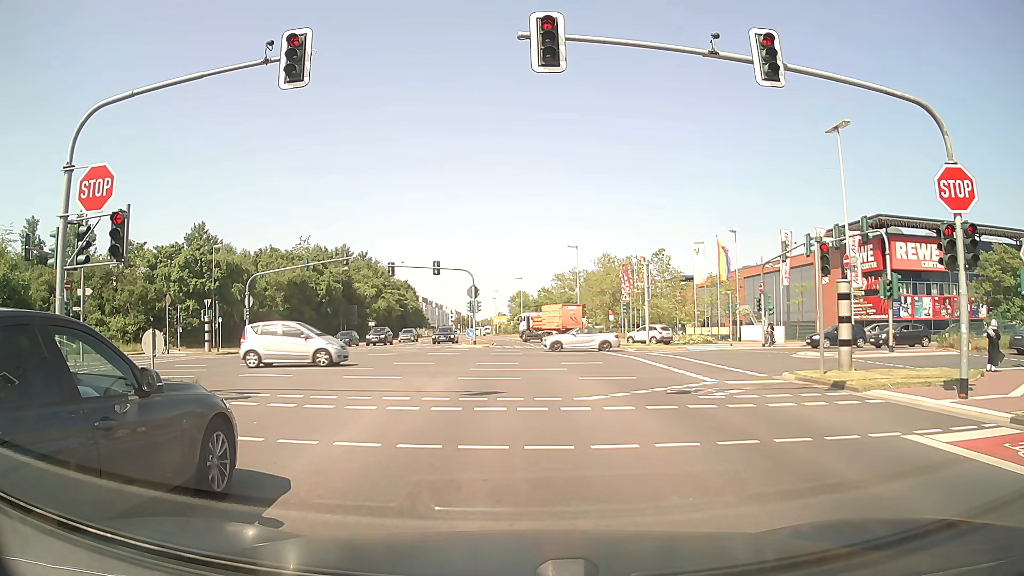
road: secondary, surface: asphalt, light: Day
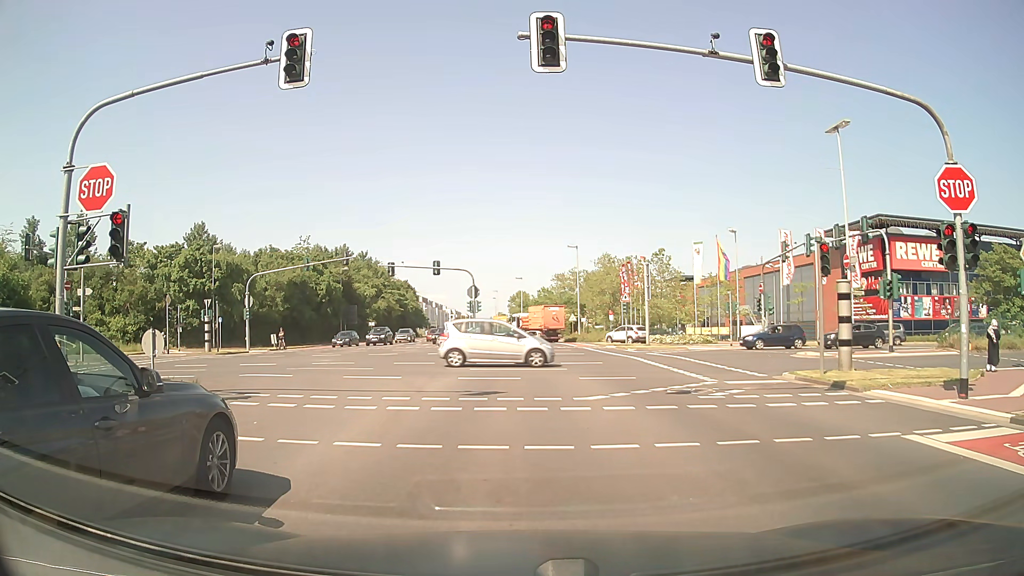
(0.0, 0.0) m; 0°
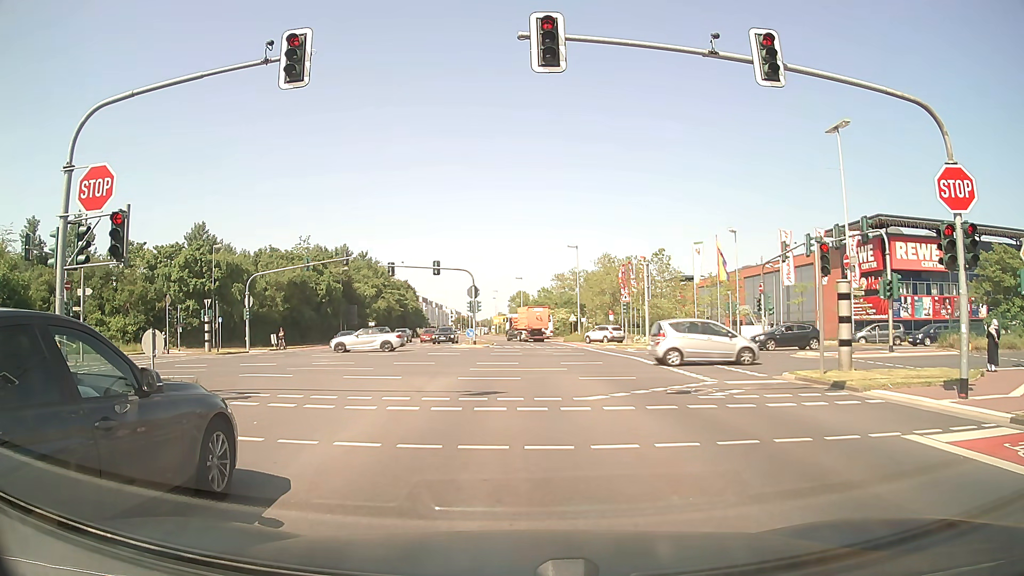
(0.0, 0.0) m; 0°
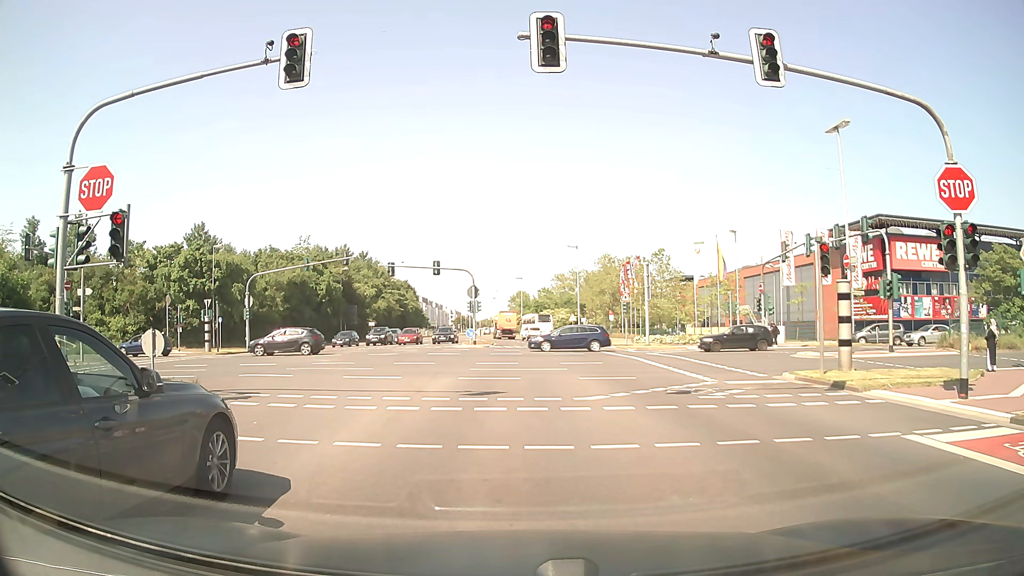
(0.0, 0.0) m; 0°
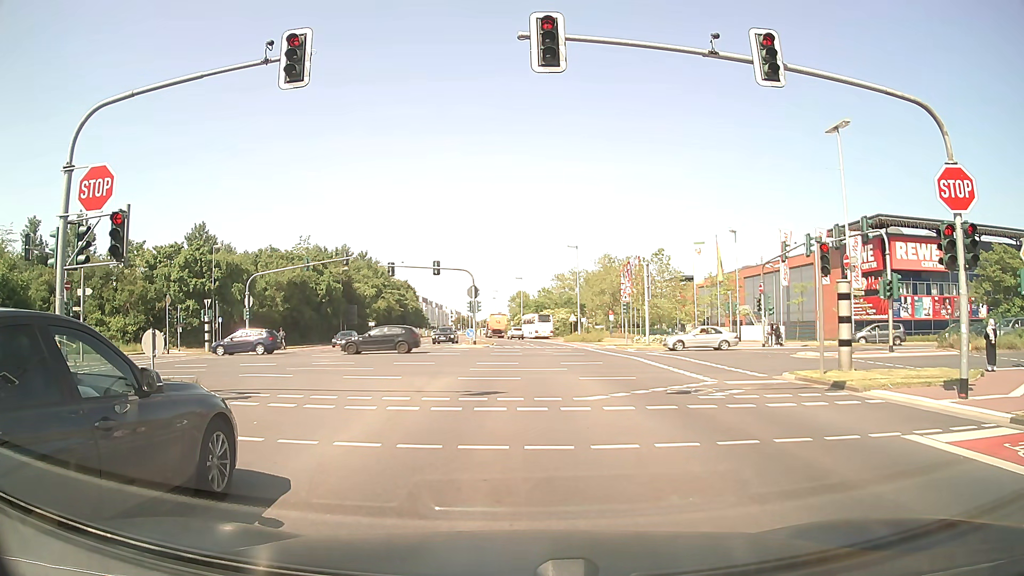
(0.0, 0.0) m; 0°
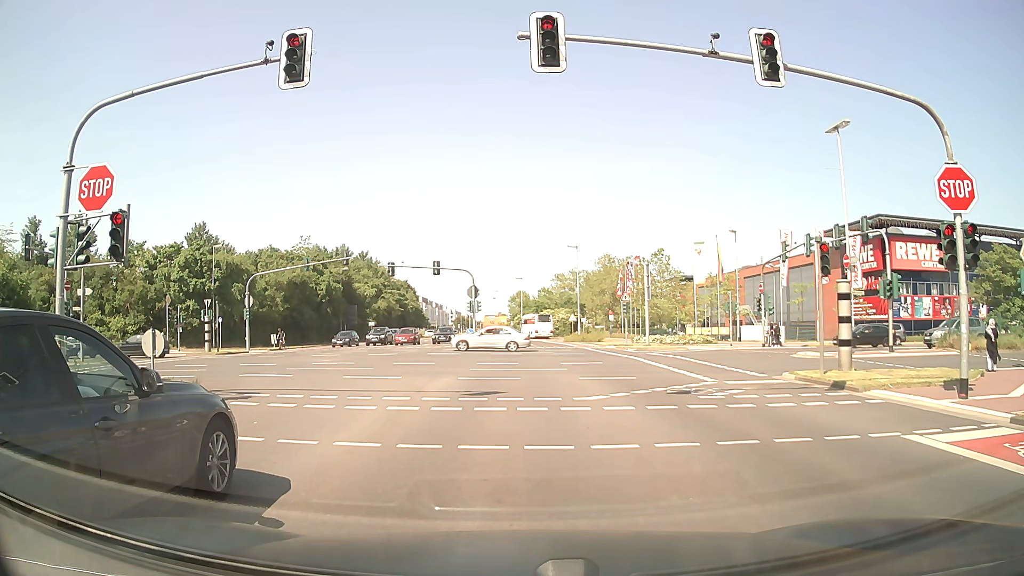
(0.0, 0.0) m; 0°
